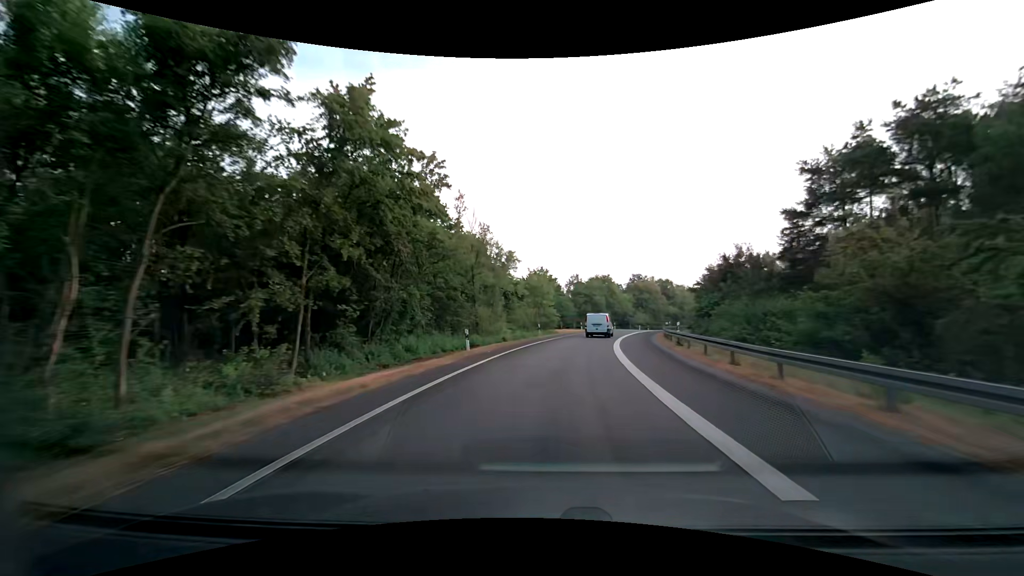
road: motorway_link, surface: asphalt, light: Day
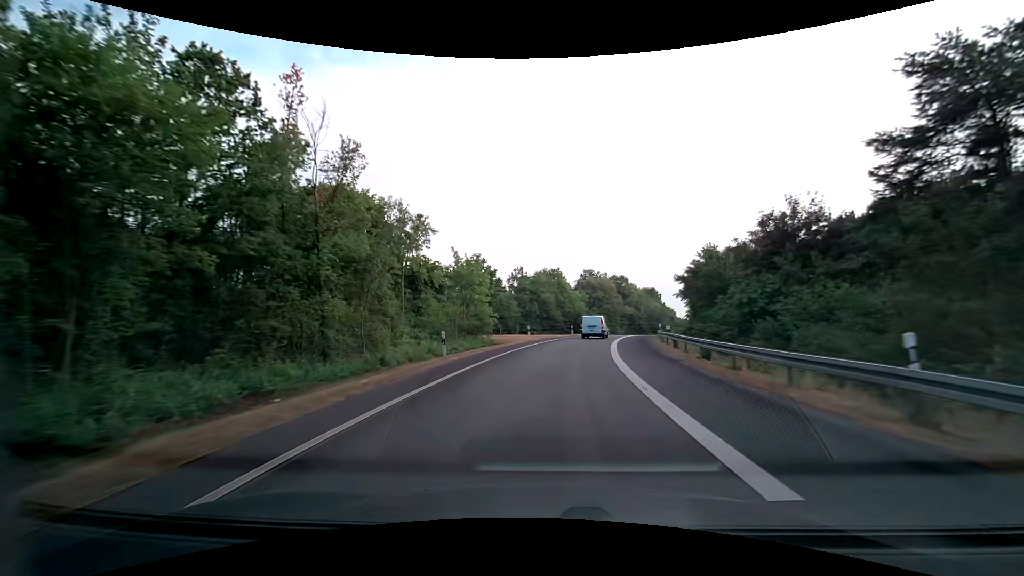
(+1.1, +21.3) m; +6°
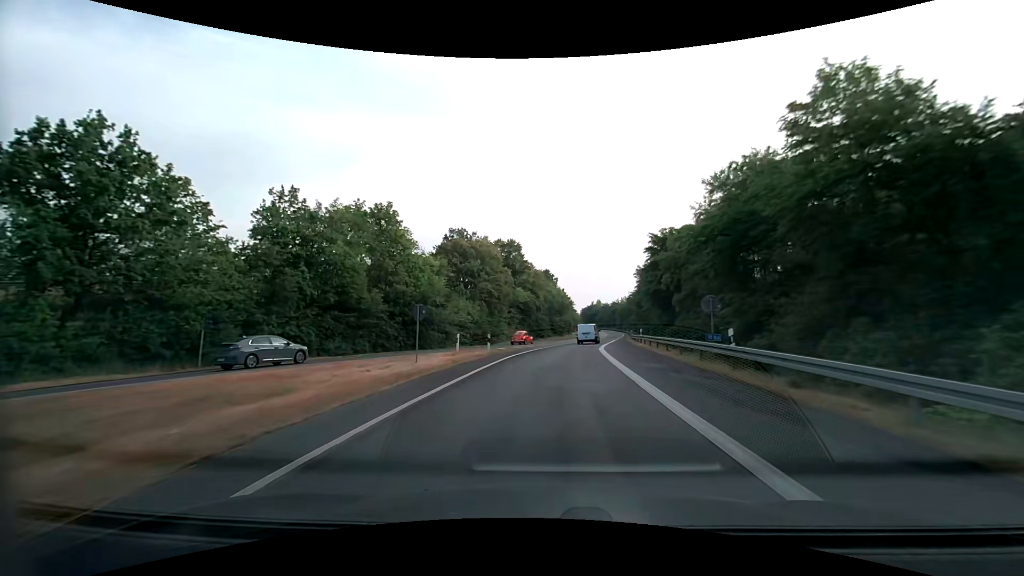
(+6.7, +52.7) m; +14°
